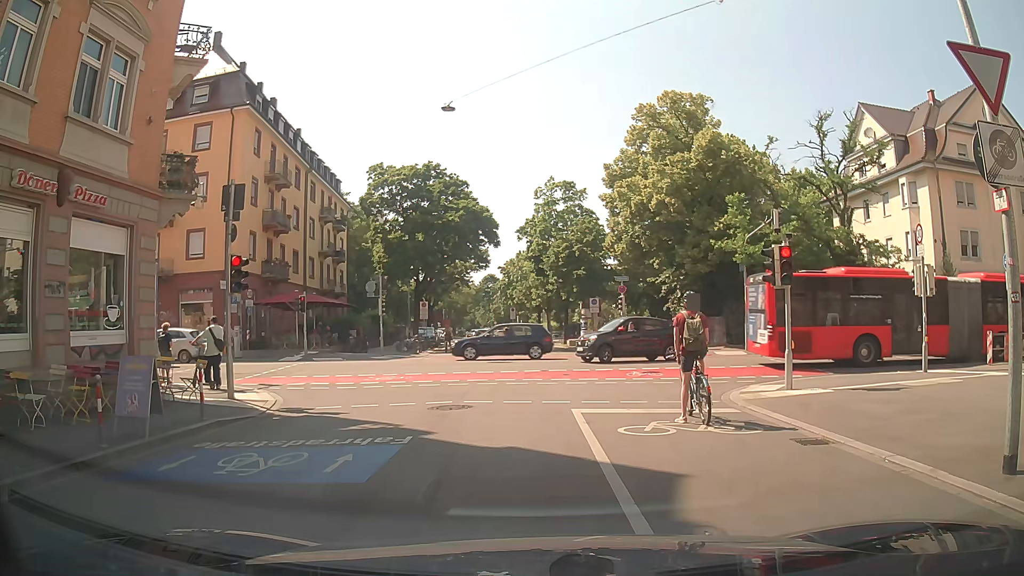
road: residential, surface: asphalt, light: Day
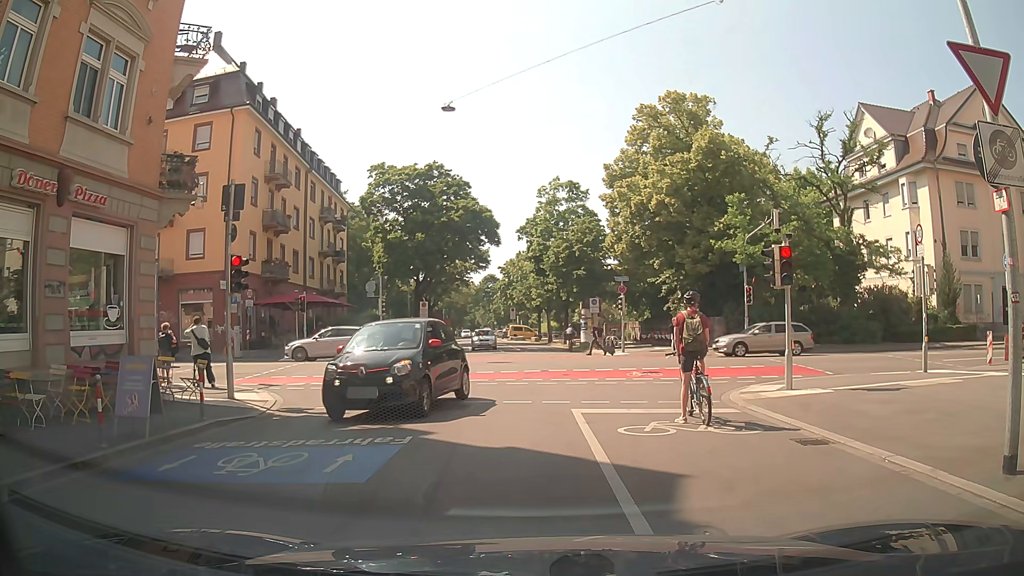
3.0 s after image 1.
(0.0, 0.0) m; 0°
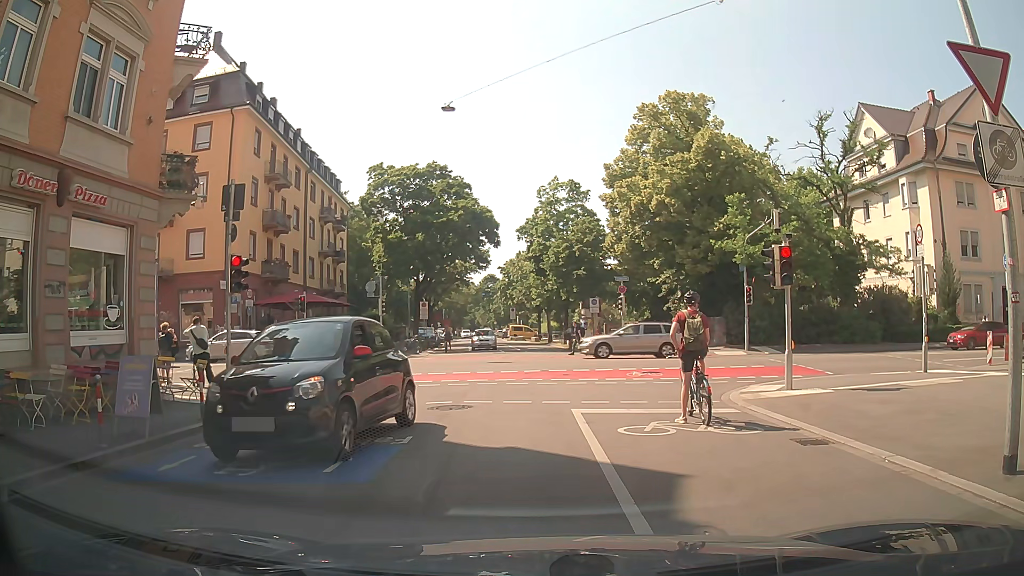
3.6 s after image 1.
(0.0, 0.0) m; 0°
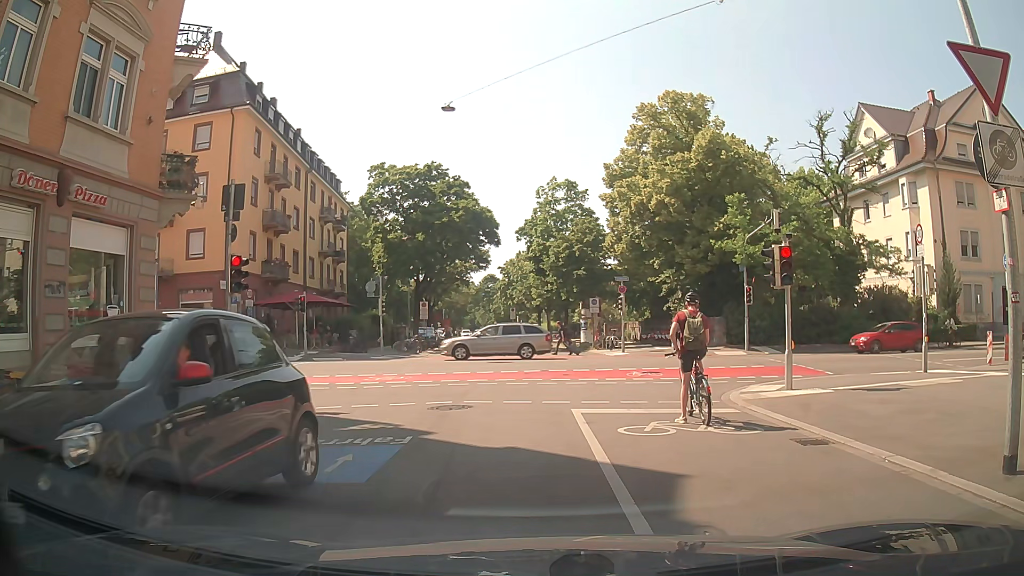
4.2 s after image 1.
(0.0, 0.0) m; 0°
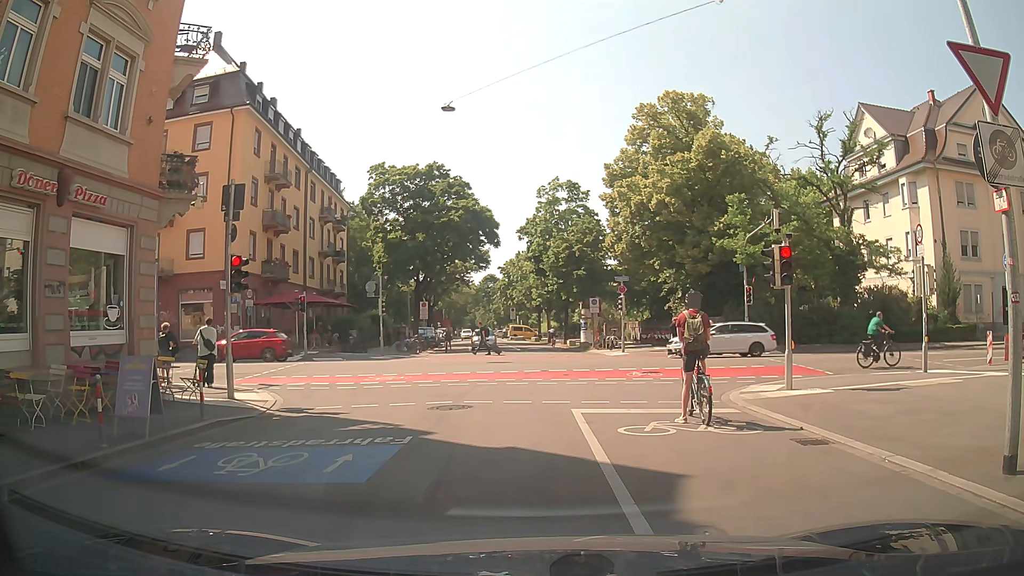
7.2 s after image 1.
(0.0, 0.0) m; 0°
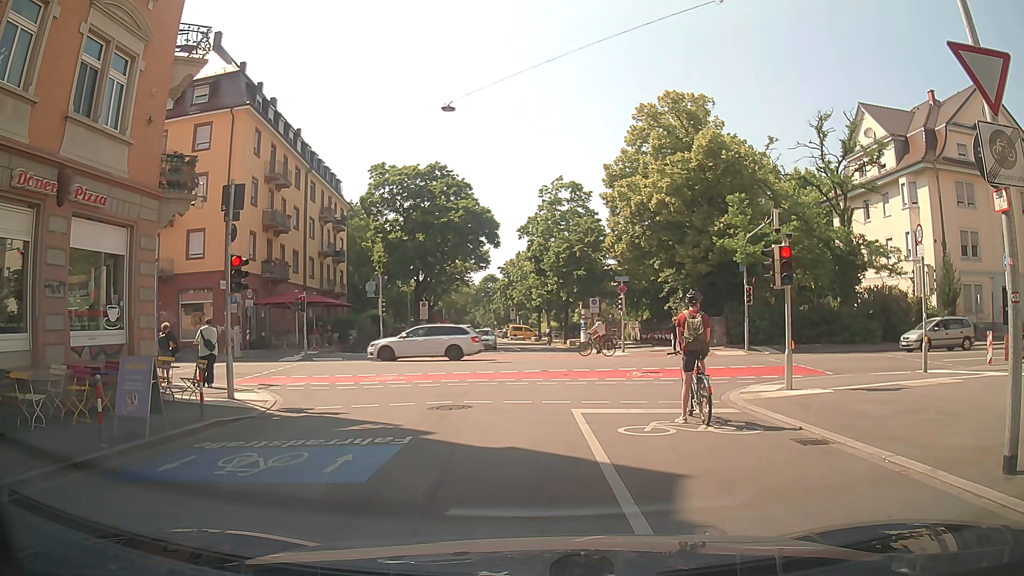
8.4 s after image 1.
(0.0, 0.0) m; 0°
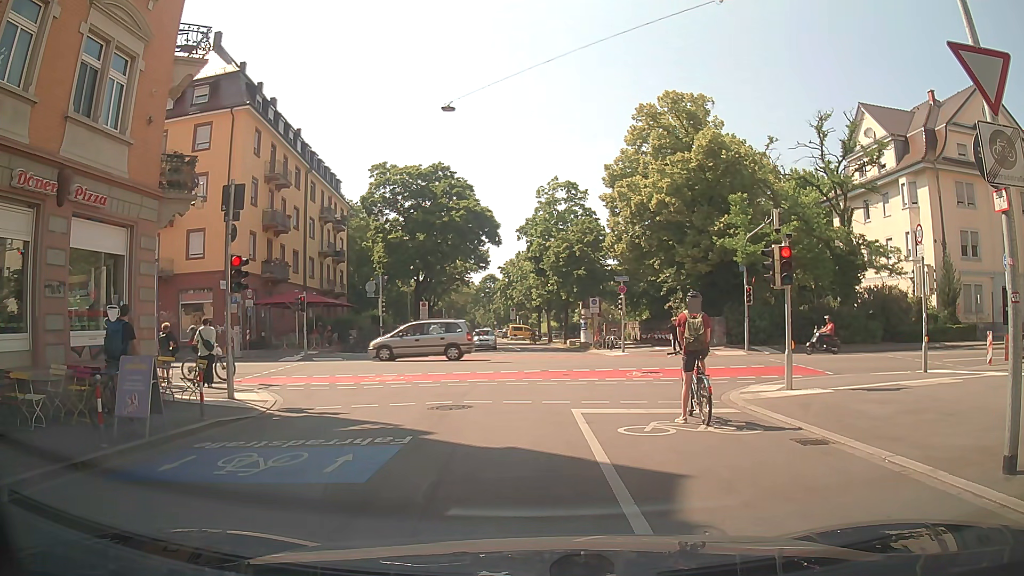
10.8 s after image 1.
(0.0, 0.0) m; 0°
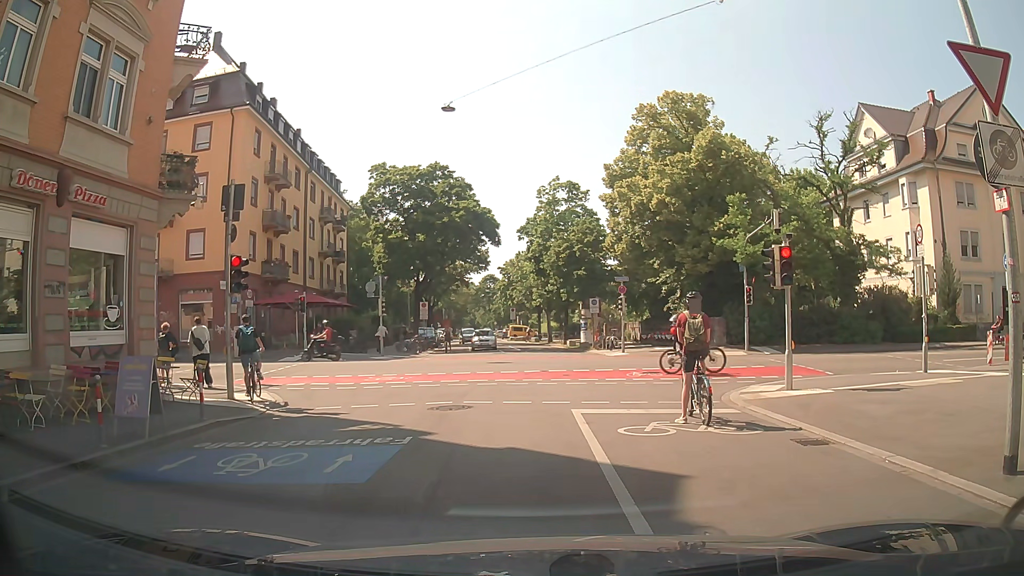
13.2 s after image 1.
(0.0, 0.0) m; 0°
